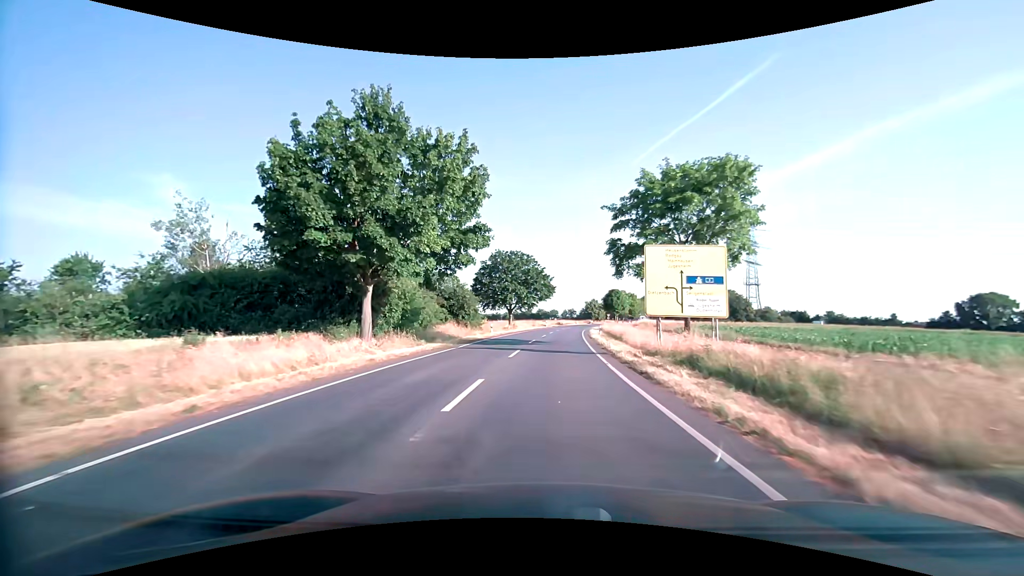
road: secondary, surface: asphalt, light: Day
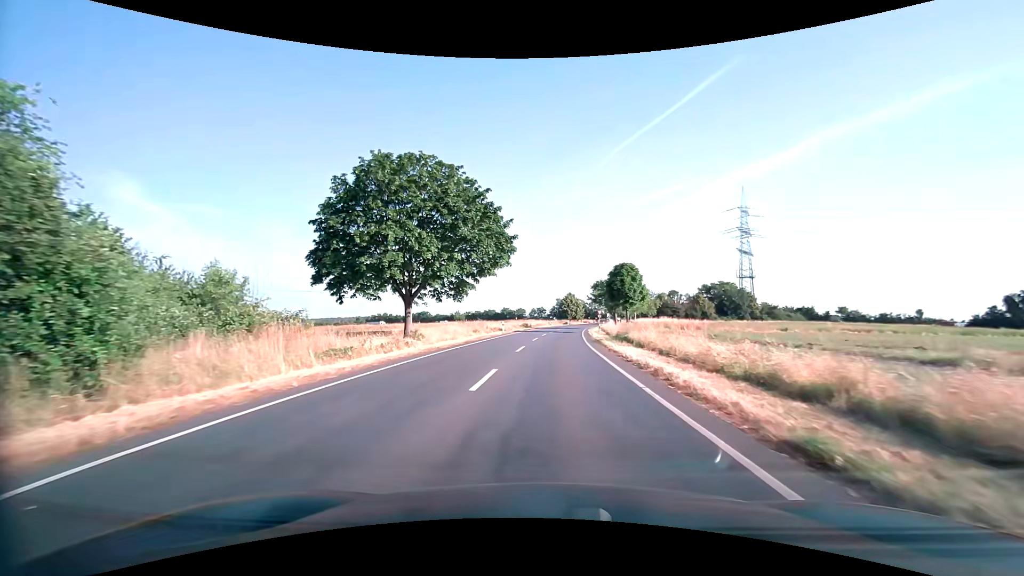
(+1.5, +42.2) m; +4°
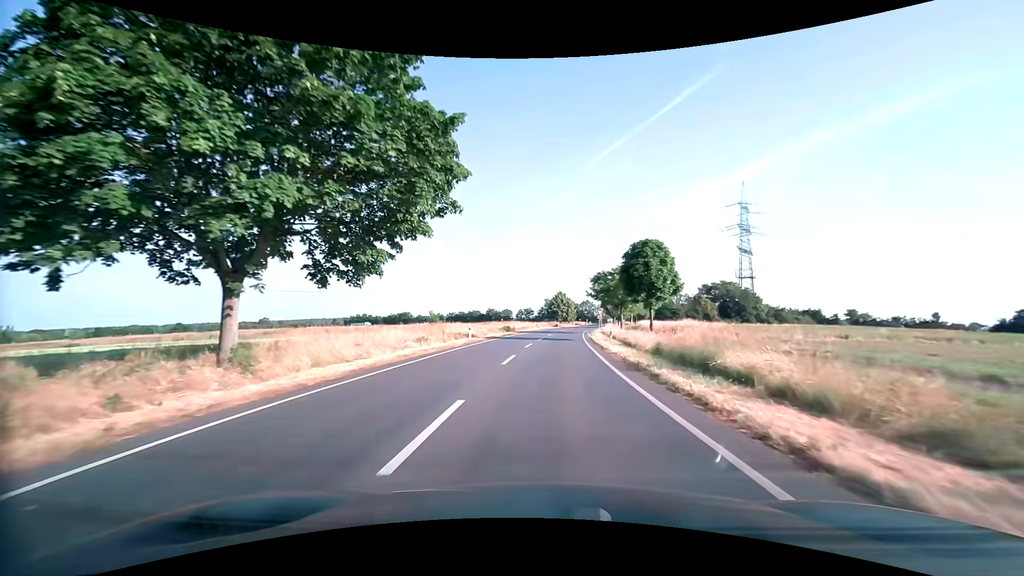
(+0.1, +16.3) m; +1°
(0, +10) (0, +20) (+1, +30) (+1, +40) (+2, +50) (+3, +60) (+3, +70) (+5, +80) (+6, +90) (+7, +100) m
